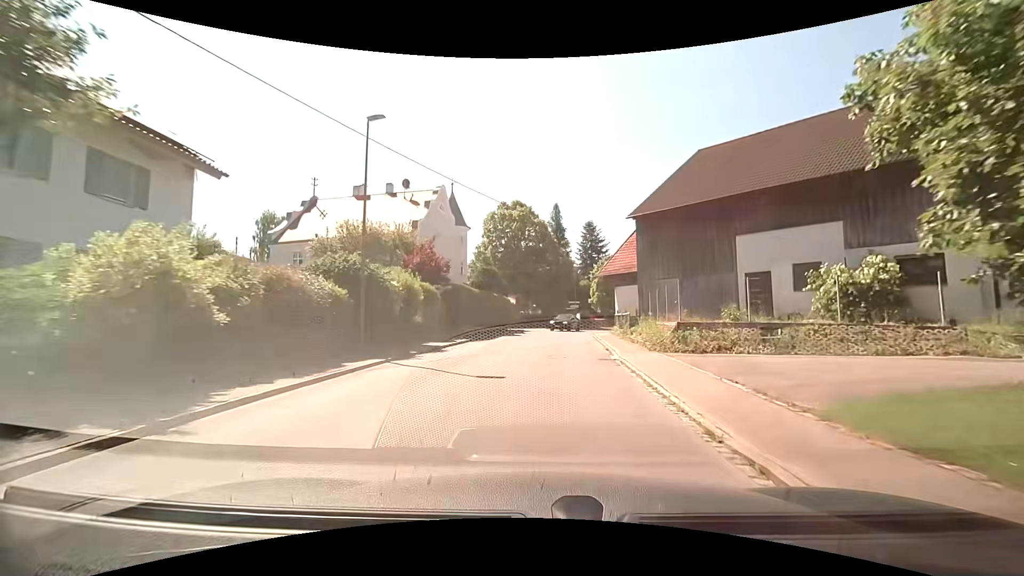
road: tertiary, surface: asphalt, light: Day
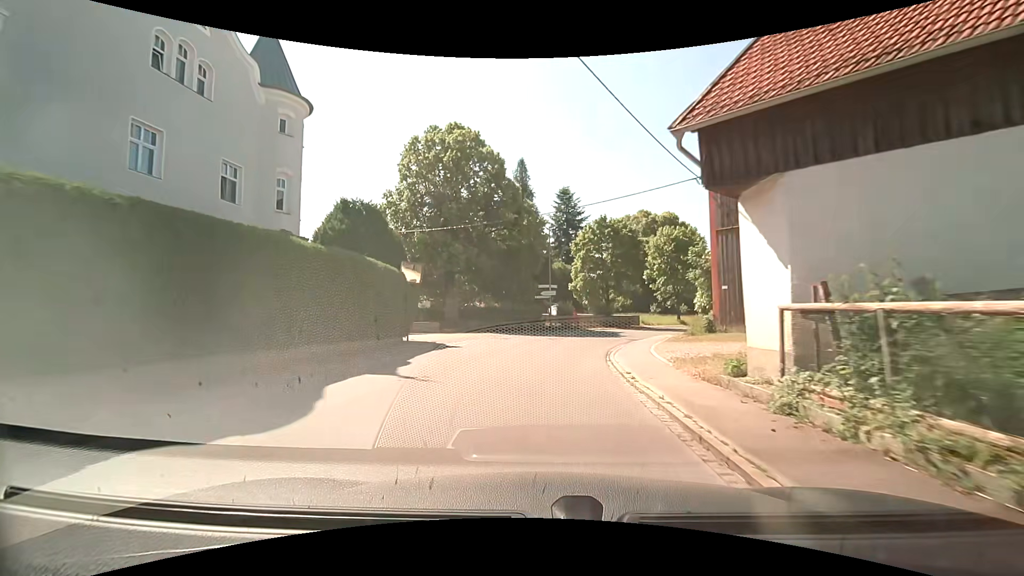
(+1.3, +27.2) m; +3°
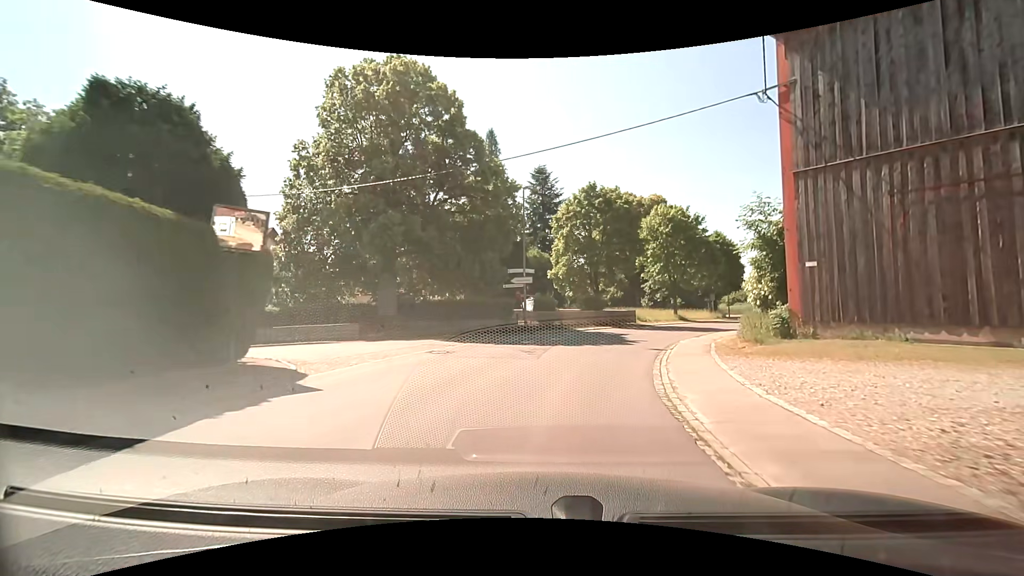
(+0.2, +10.8) m; +3°
(+1, +10) (+3, +20) (+7, +29) (+12, +37) (+18, +46) (+23, +54) (+28, +63) (+33, +72) (+36, +81) (+37, +91) m
